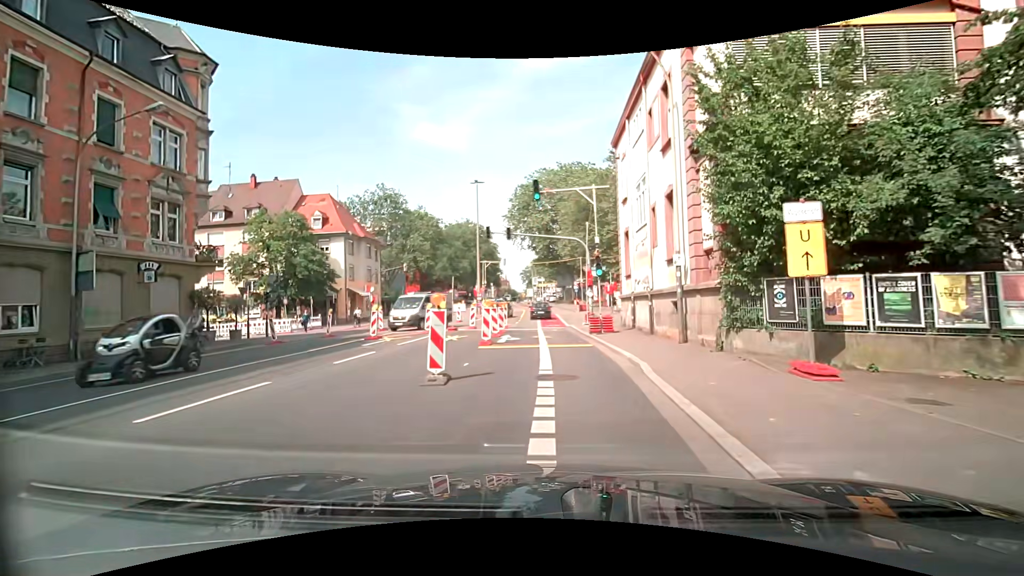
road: secondary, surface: asphalt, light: Day
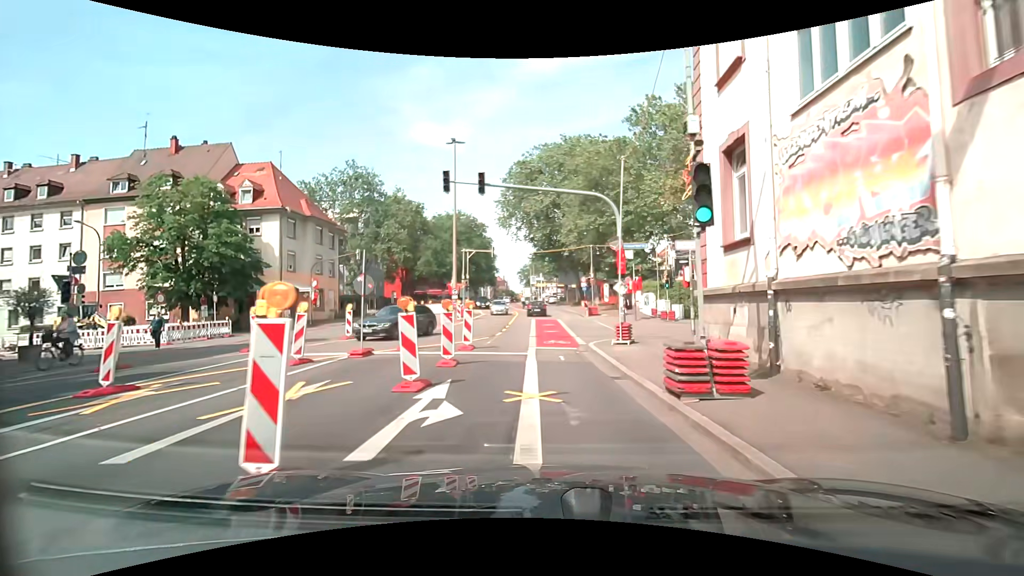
(-0.2, +13.6) m; -1°
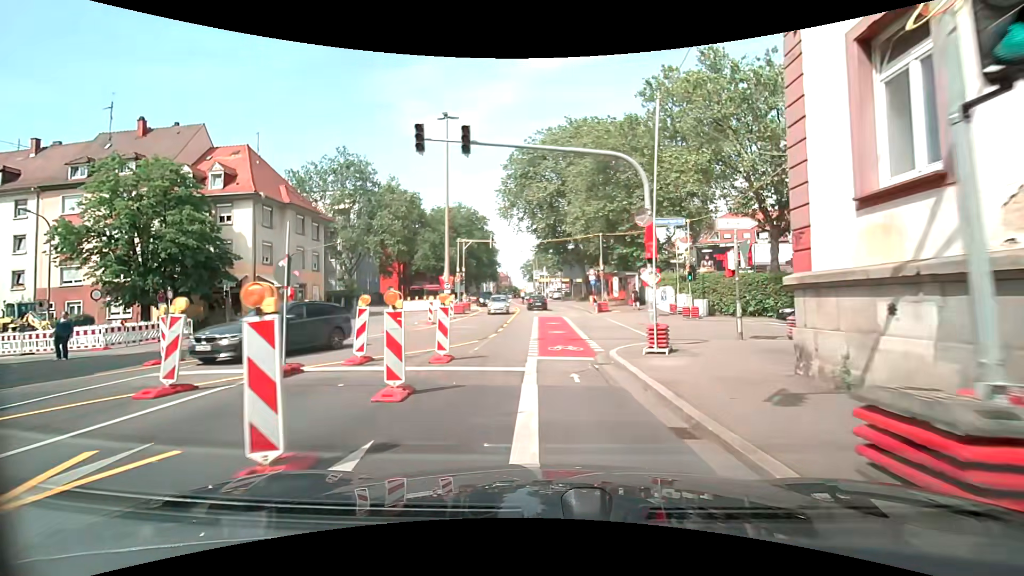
(0.0, +4.5) m; 0°
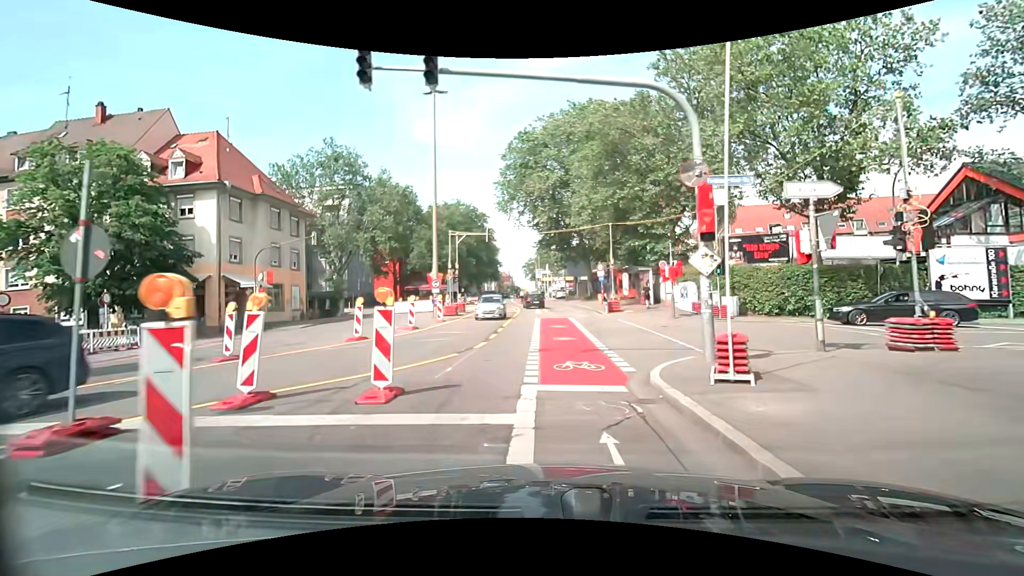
(-0.1, +4.5) m; -1°
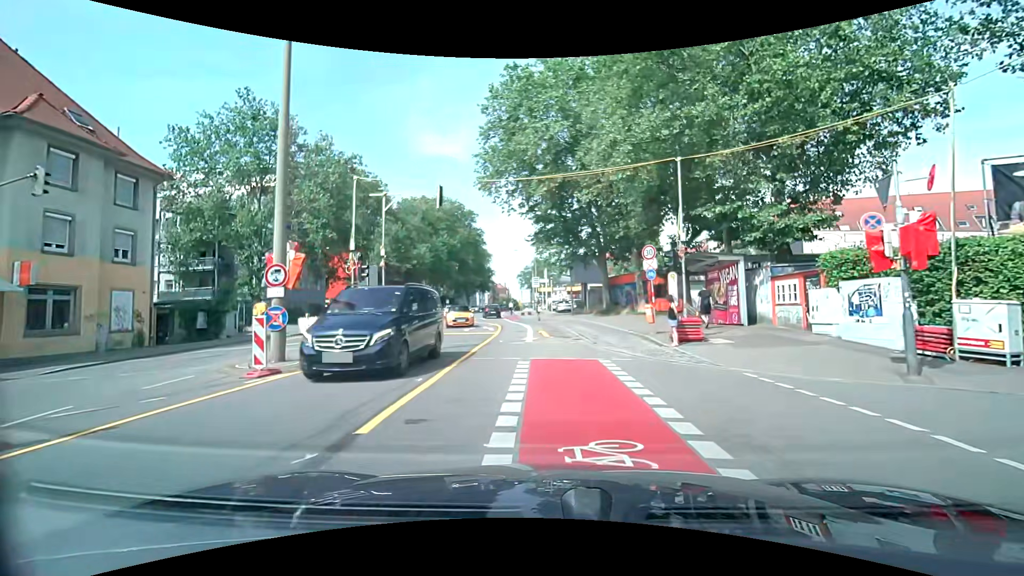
(+0.1, +17.9) m; 0°
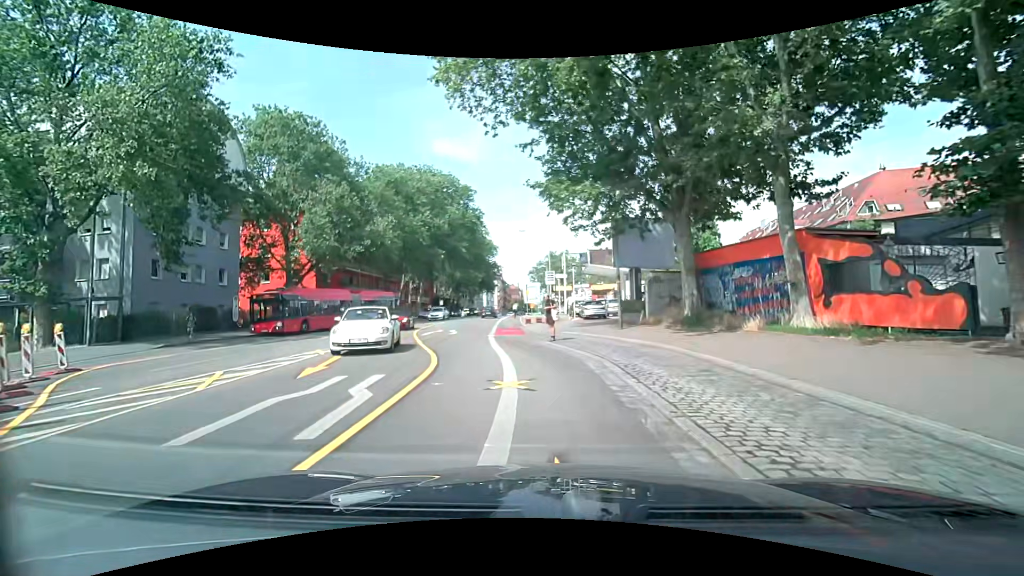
(+0.1, +21.9) m; 0°
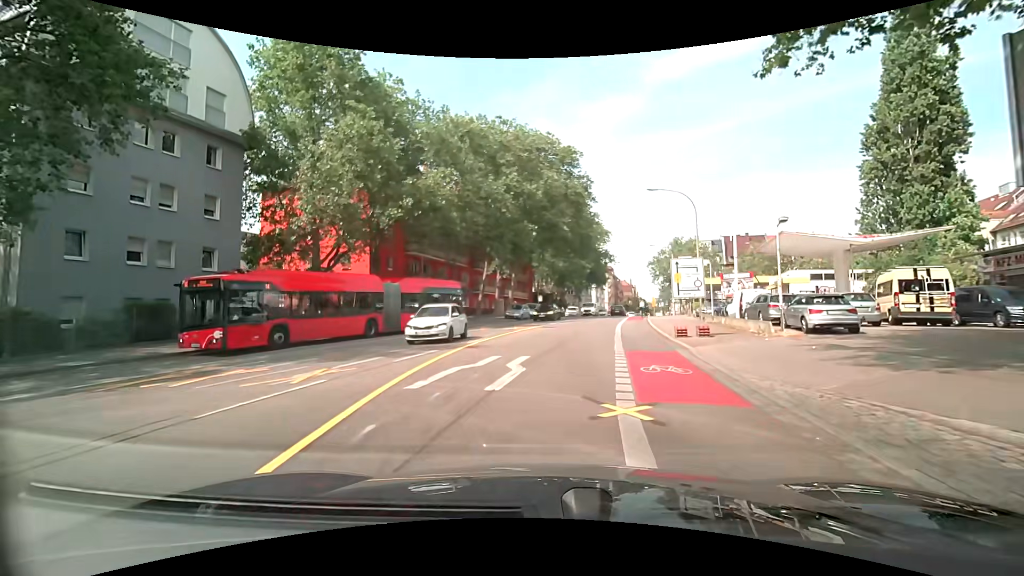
(-1.9, +17.4) m; -12°
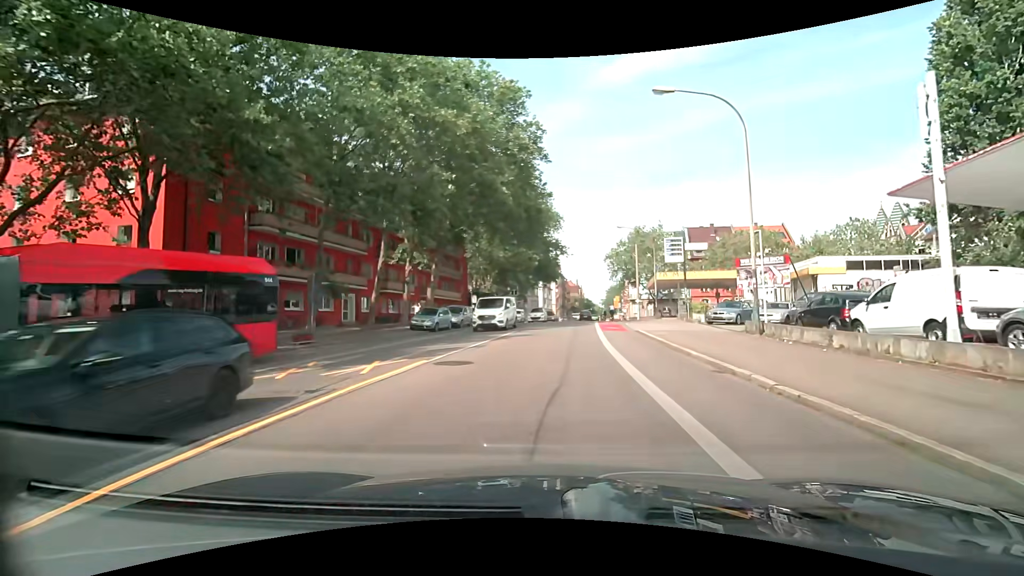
(+0.7, +17.8) m; +5°
(0, +10) (+1, +20) (+1, +30) (+2, +40) (+3, +50) (+4, +60) (+6, +70) (+7, +80) (+8, +90) (+9, +100) m
